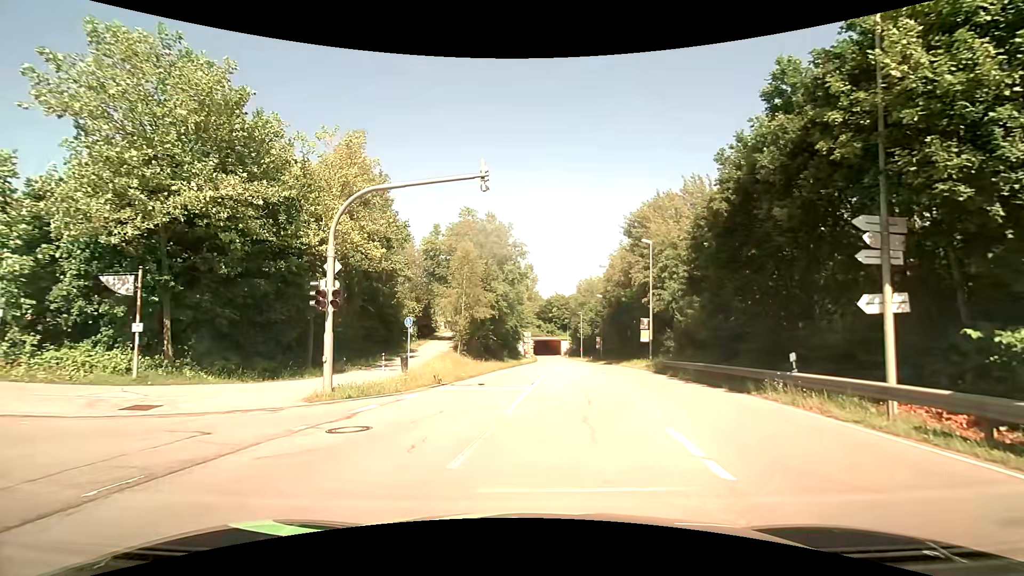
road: secondary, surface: asphalt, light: Day
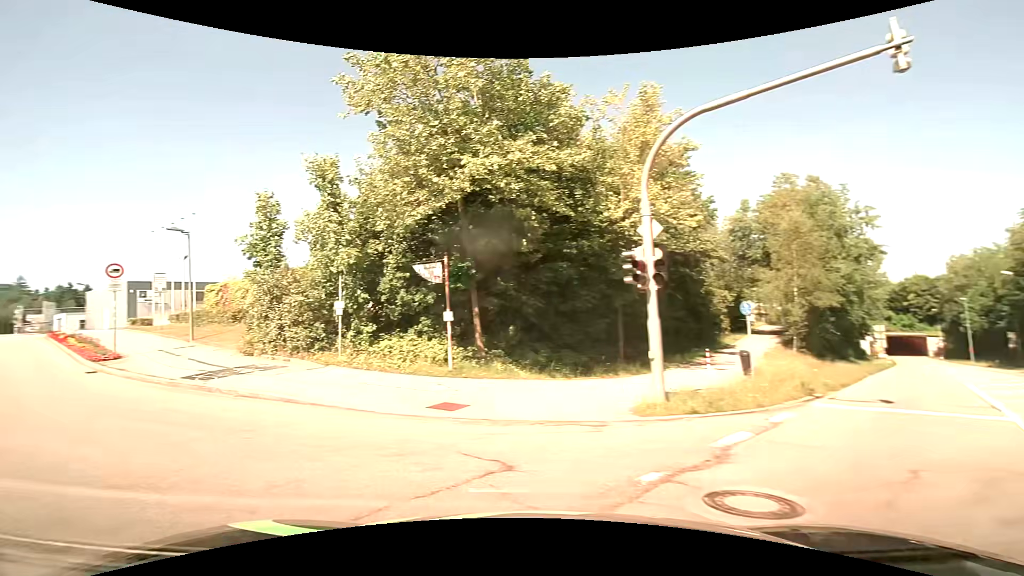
(-1.3, +4.6) m; -34°
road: residential
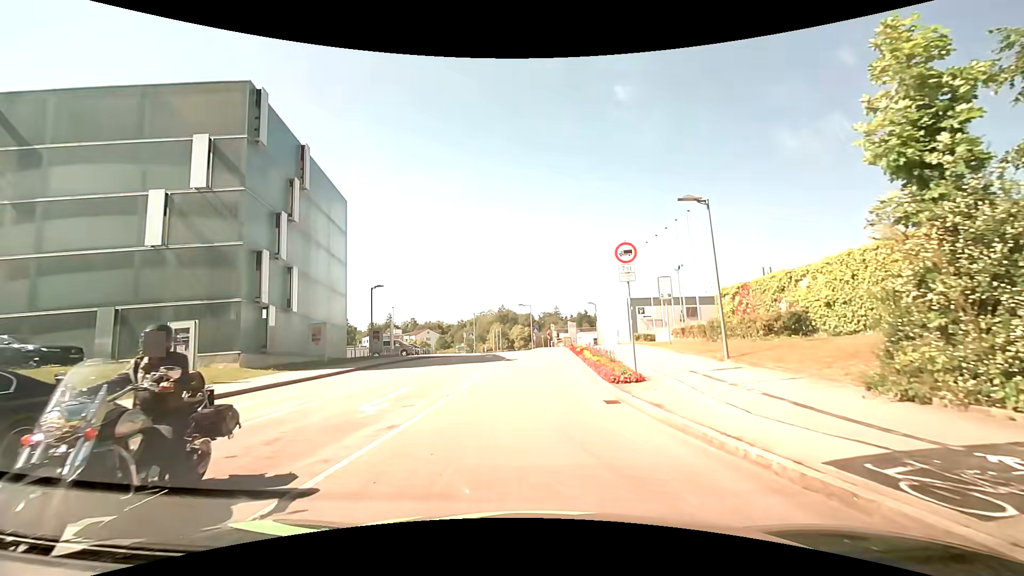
(-6.0, +9.0) m; -49°
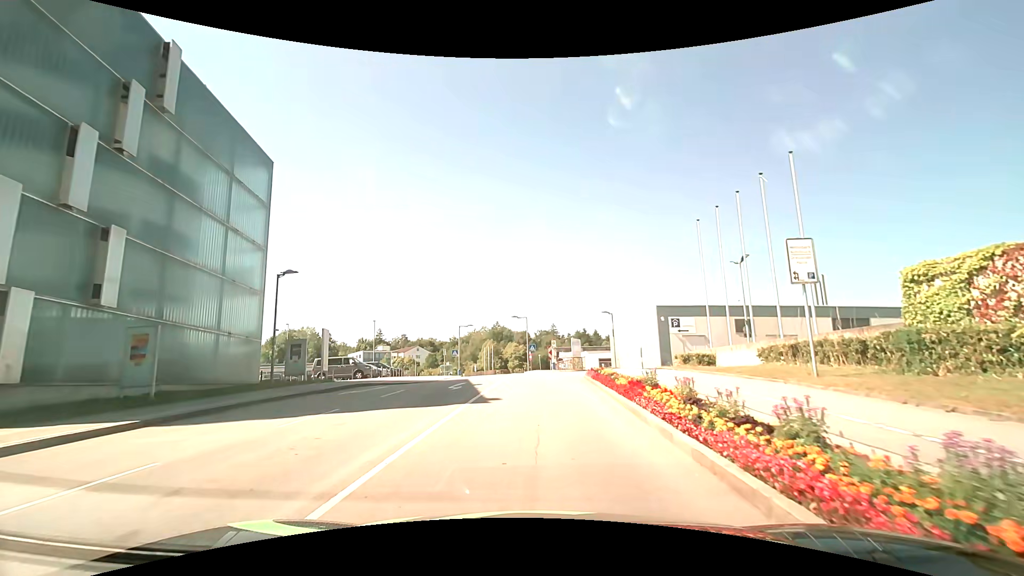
(-0.1, +13.1) m; +1°
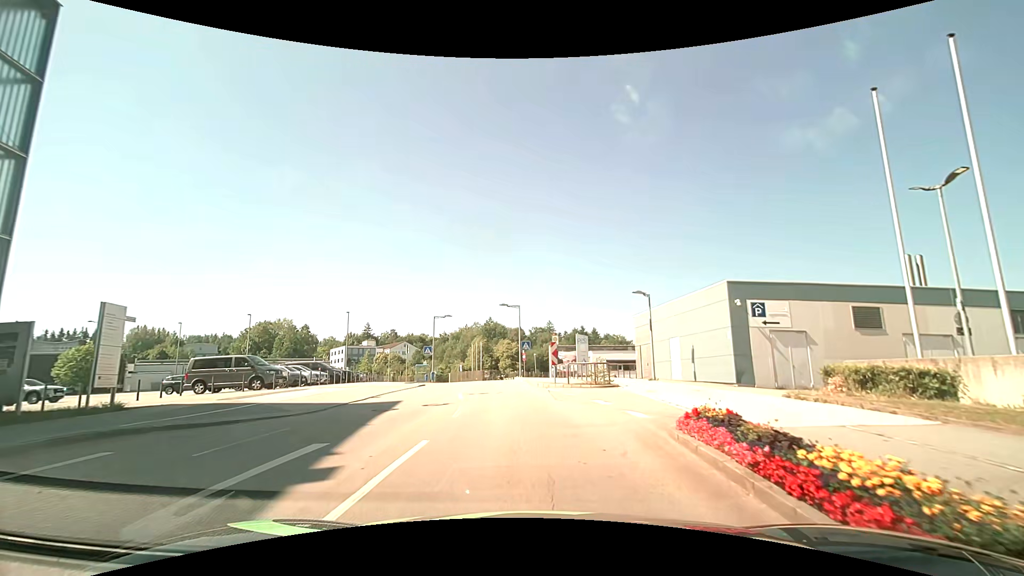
(0.0, +14.6) m; 0°
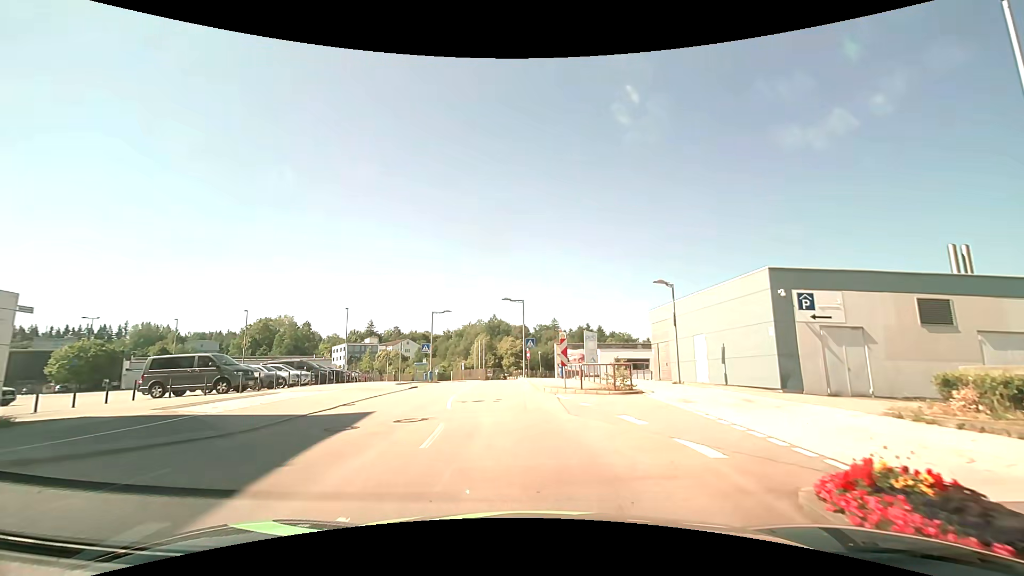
(0.0, +3.5) m; 0°
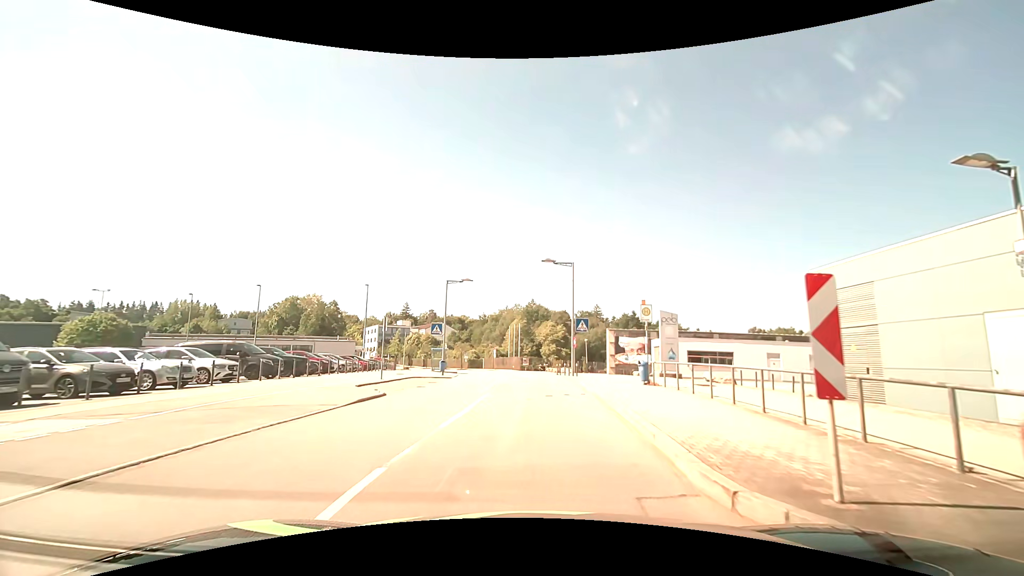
(-0.9, +14.0) m; -5°
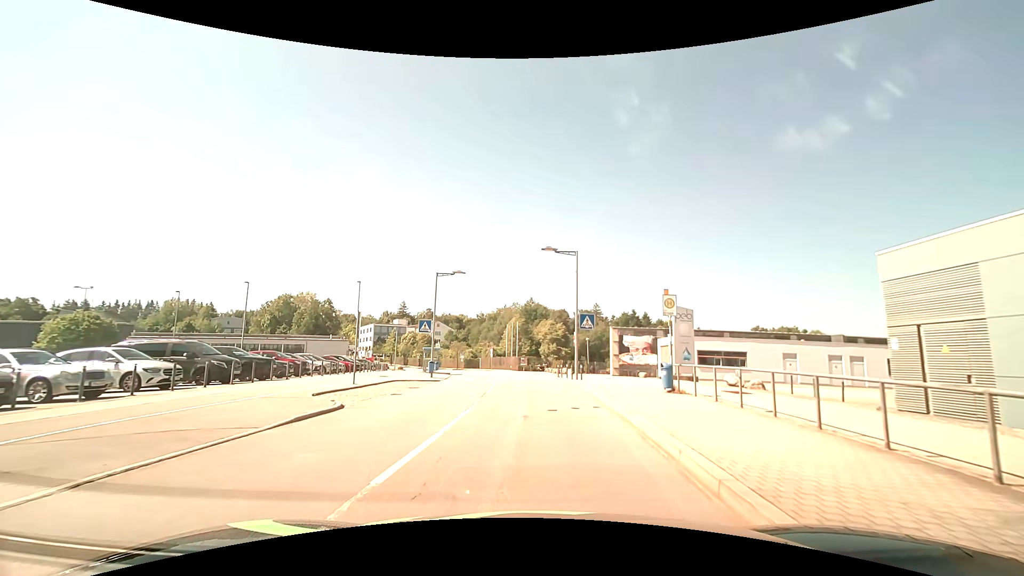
(0.0, +3.6) m; -2°
(0, +10) (+1, +20) (+1, +30) (0, +40) (-1, +50) (-3, +60) (-5, +70) (-7, +79) (-10, +89) (-14, +98) m
